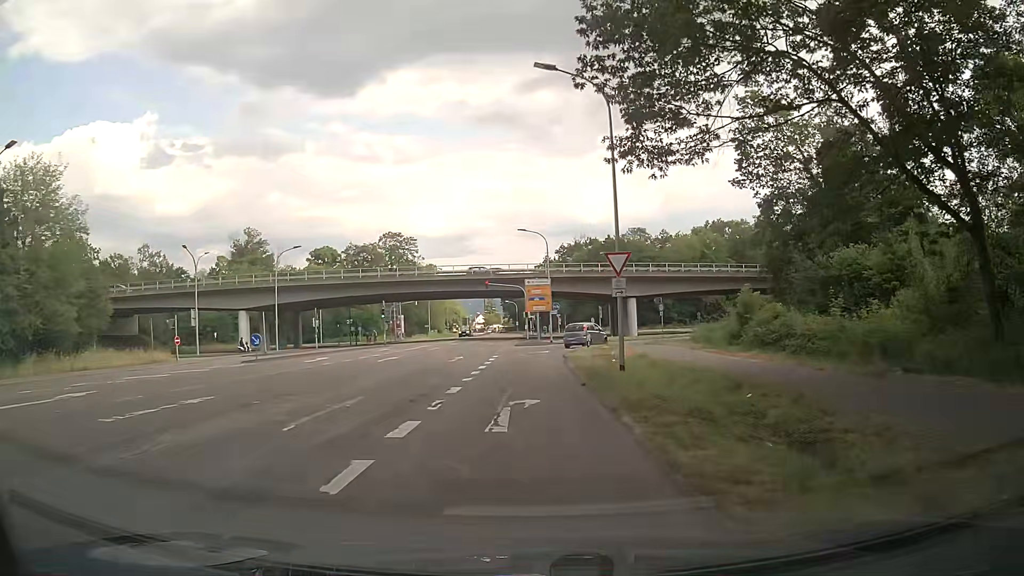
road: secondary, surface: asphalt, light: Day
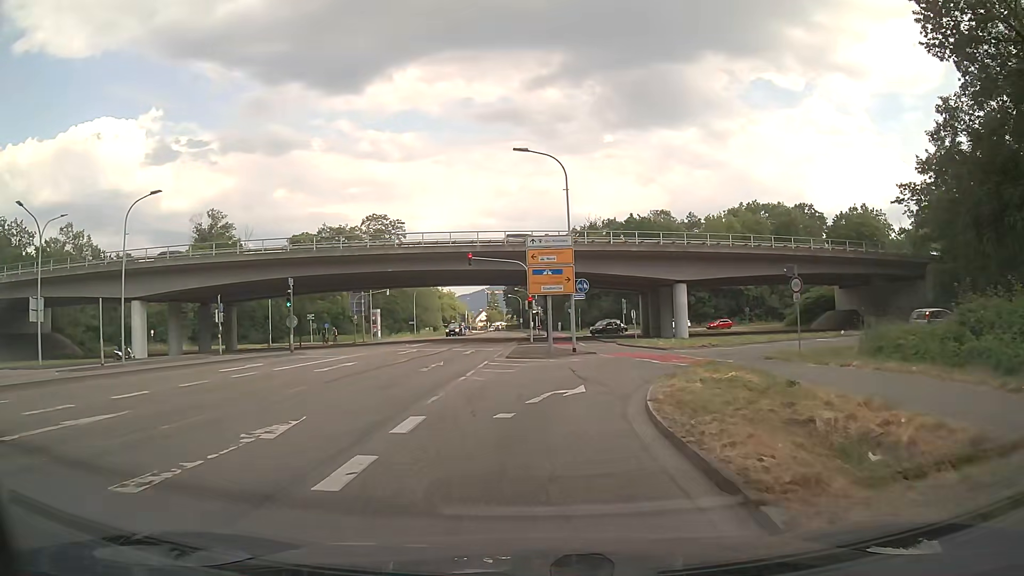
(0.0, +23.8) m; -1°
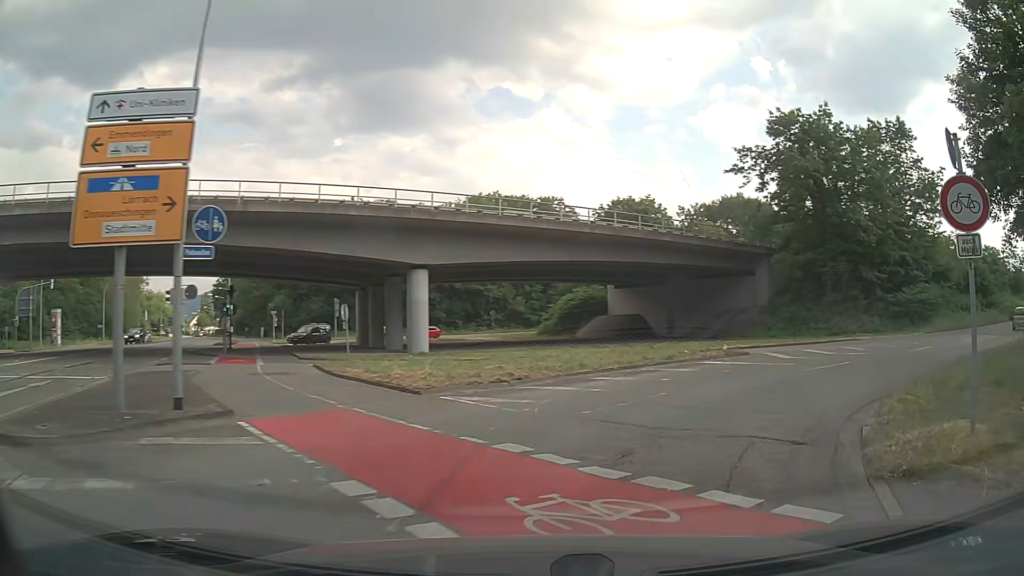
(+2.4, +18.6) m; +24°
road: secondary_link
